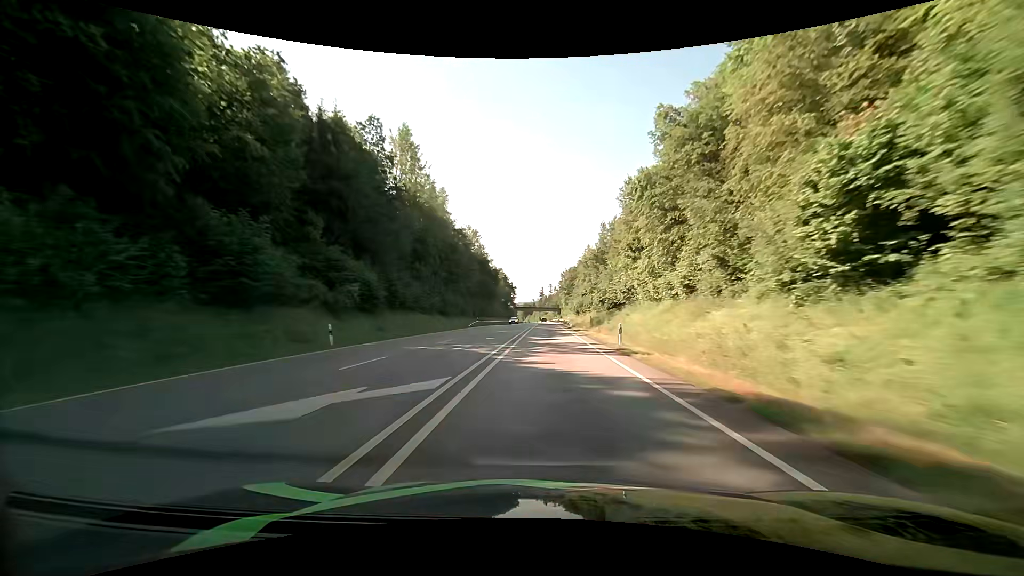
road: primary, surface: asphalt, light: Day
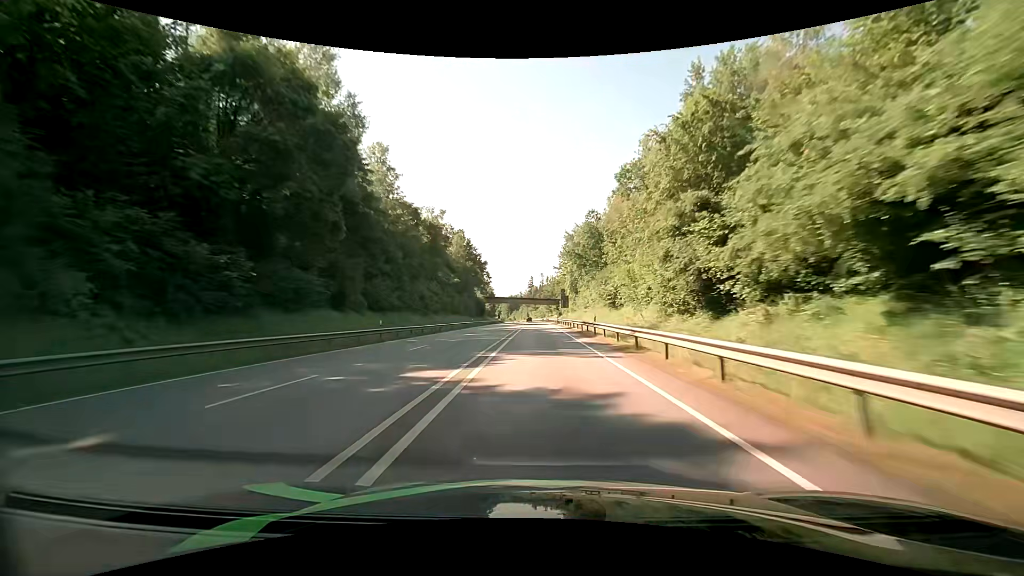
(+1.4, +89.4) m; +1°
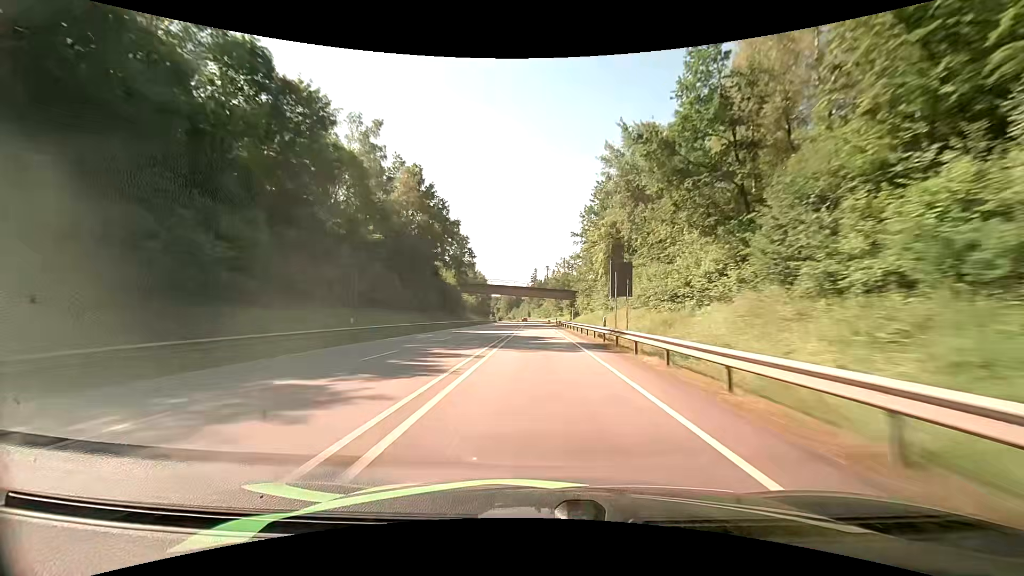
(-0.1, +52.9) m; 0°
(0, +10) (0, +20) (0, +30) (0, +40) (0, +50) (-1, +60) (-1, +70) (-1, +80) (-1, +90) (-2, +100) m
